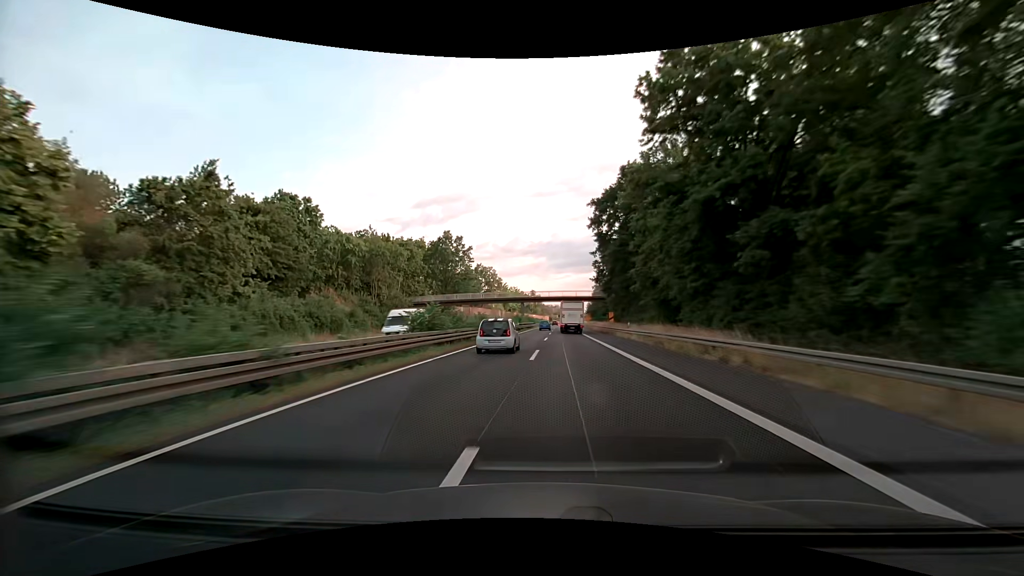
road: trunk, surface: asphalt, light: Day
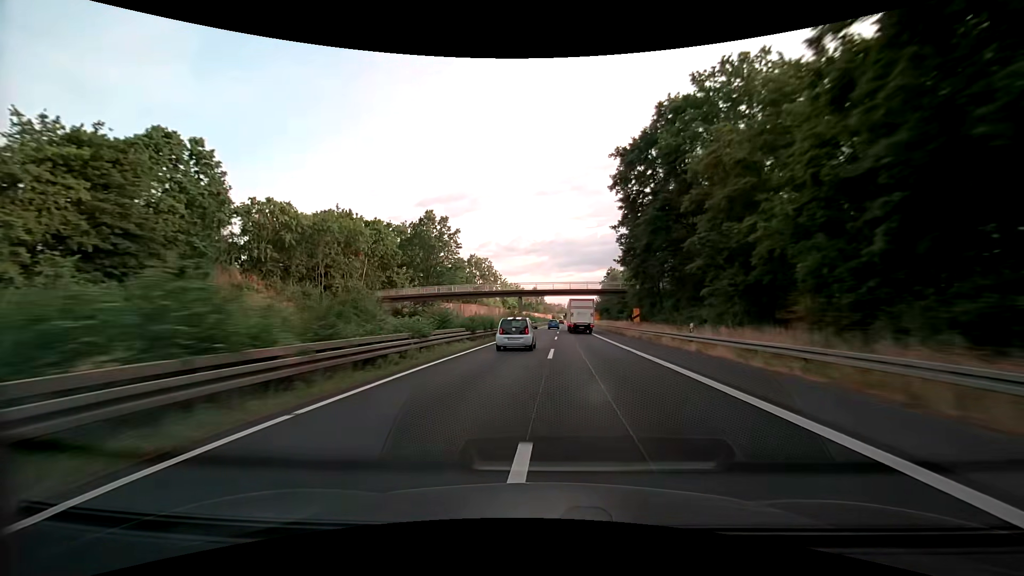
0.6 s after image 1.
(-0.1, +17.9) m; -1°
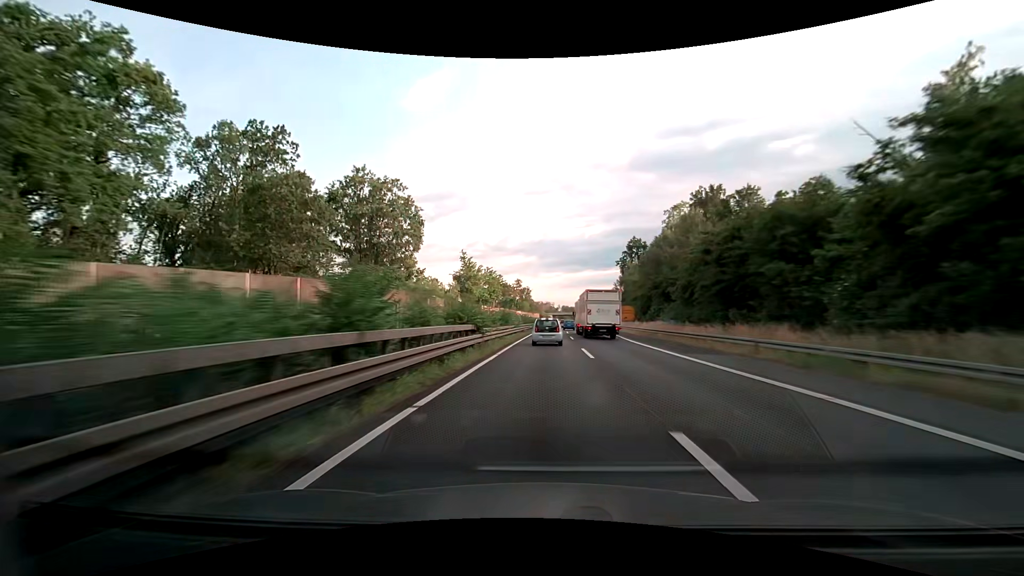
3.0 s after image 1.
(+0.7, +71.2) m; +1°
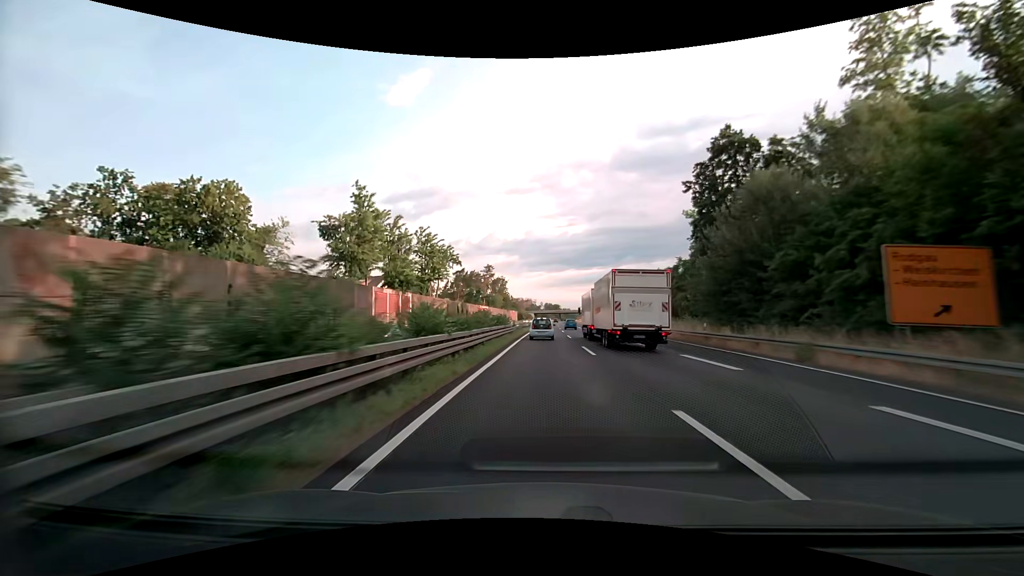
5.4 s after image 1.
(+1.3, +70.4) m; +2°
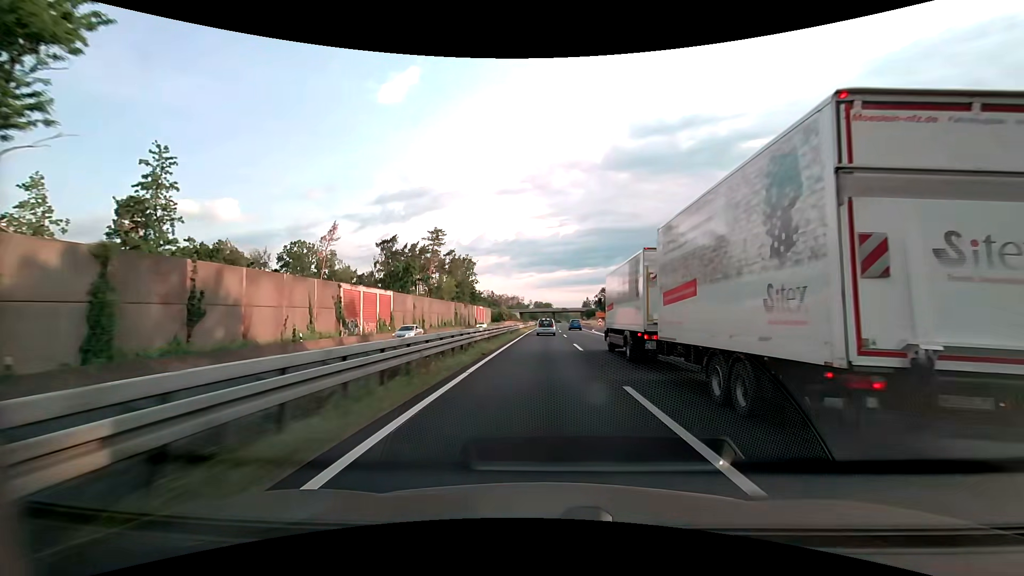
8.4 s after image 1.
(+0.8, +87.3) m; +1°
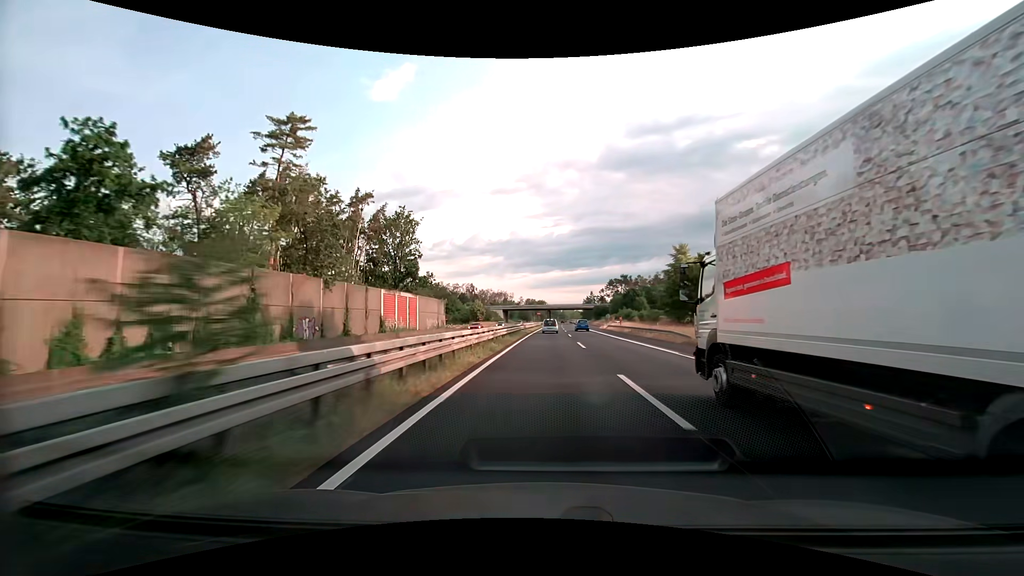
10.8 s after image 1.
(+0.3, +69.6) m; +1°
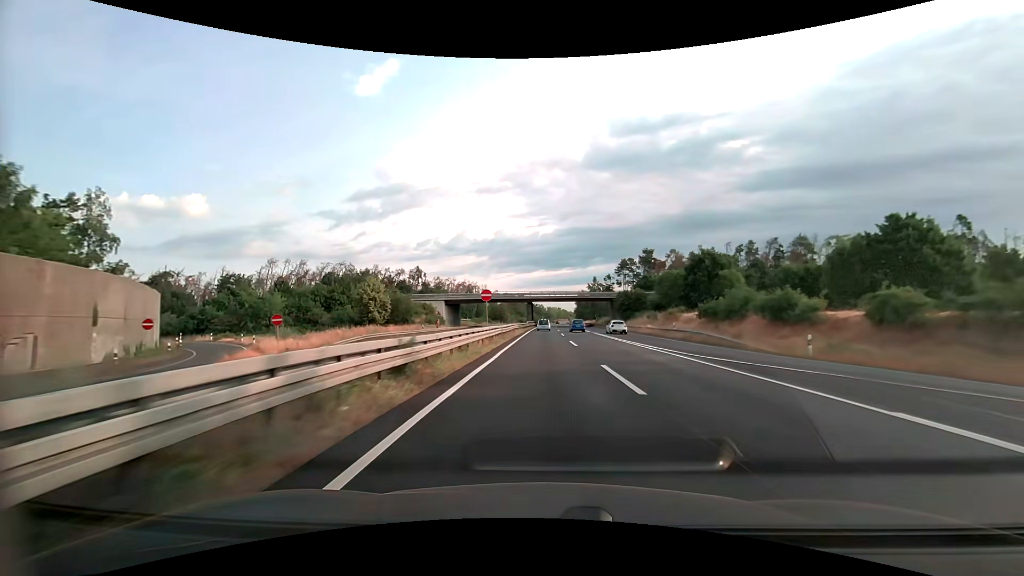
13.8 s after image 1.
(+1.6, +86.9) m; +2°
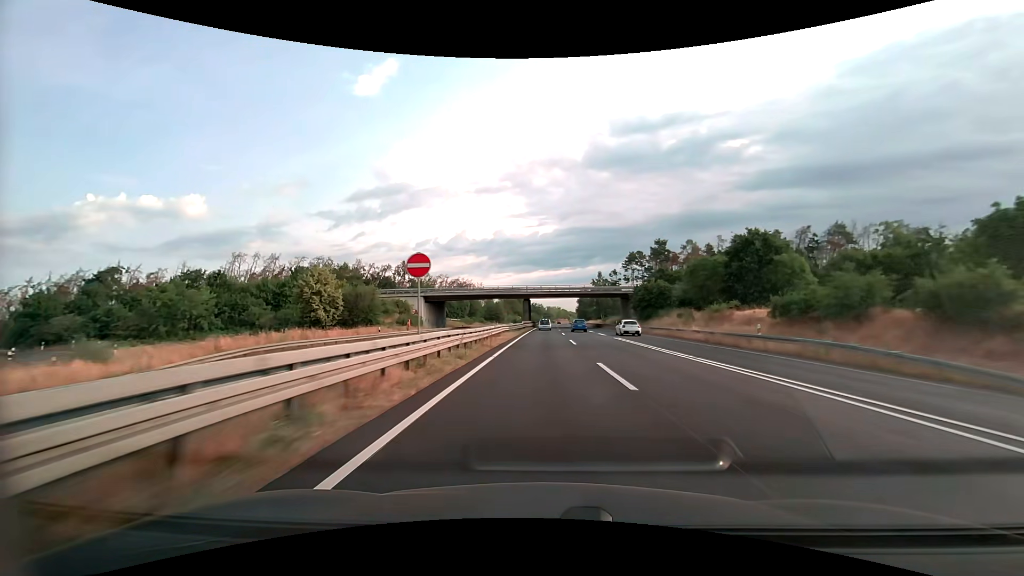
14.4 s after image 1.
(0.0, +17.4) m; 0°
(0, +10) (0, +20) (0, +30) (0, +40) (0, +50) (0, +60) (+1, +70) (+1, +80) (+1, +90) (+1, +100) m
